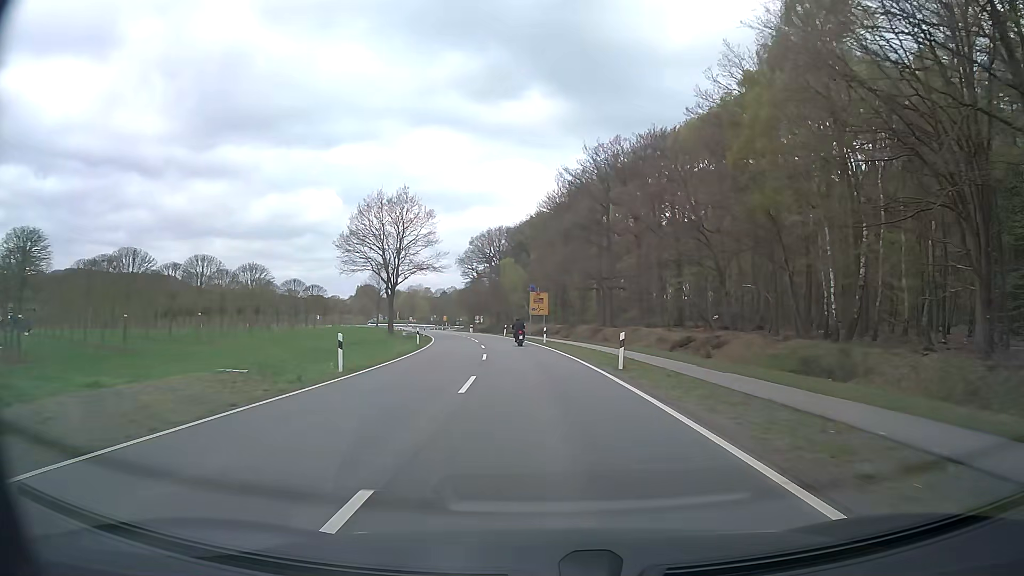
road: secondary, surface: asphalt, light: Day
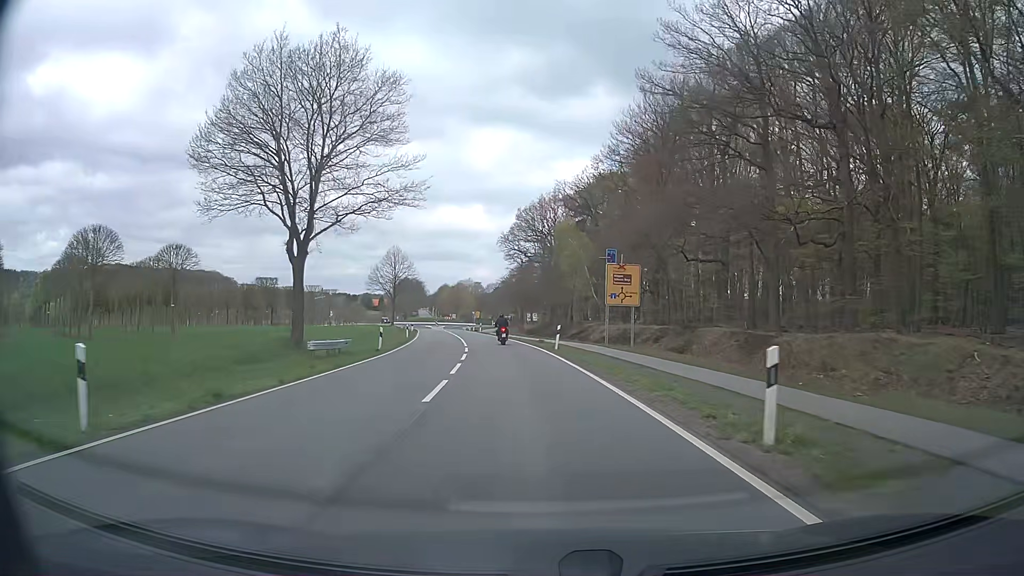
(-1.6, +38.0) m; -5°
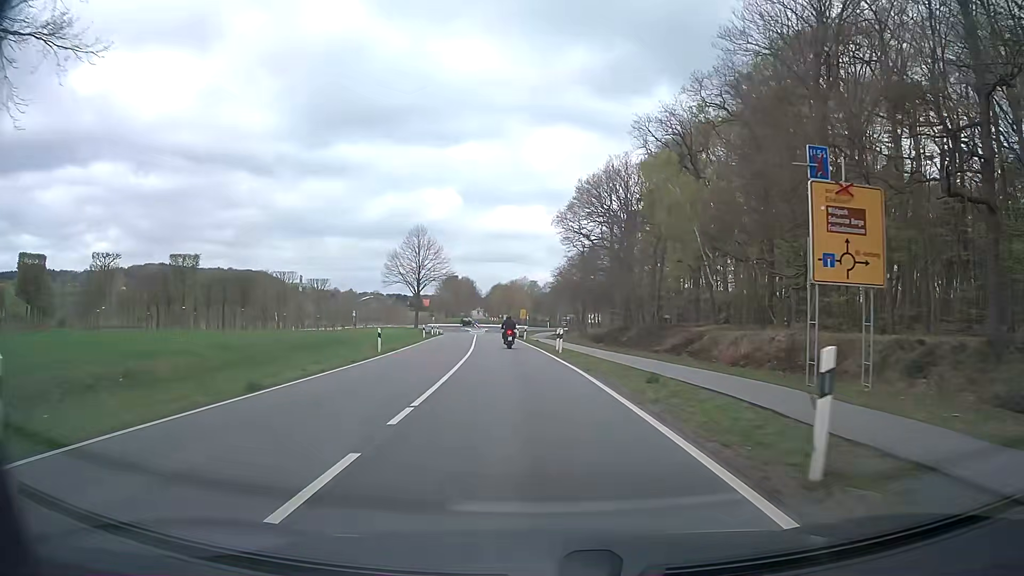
(-1.1, +26.4) m; -5°
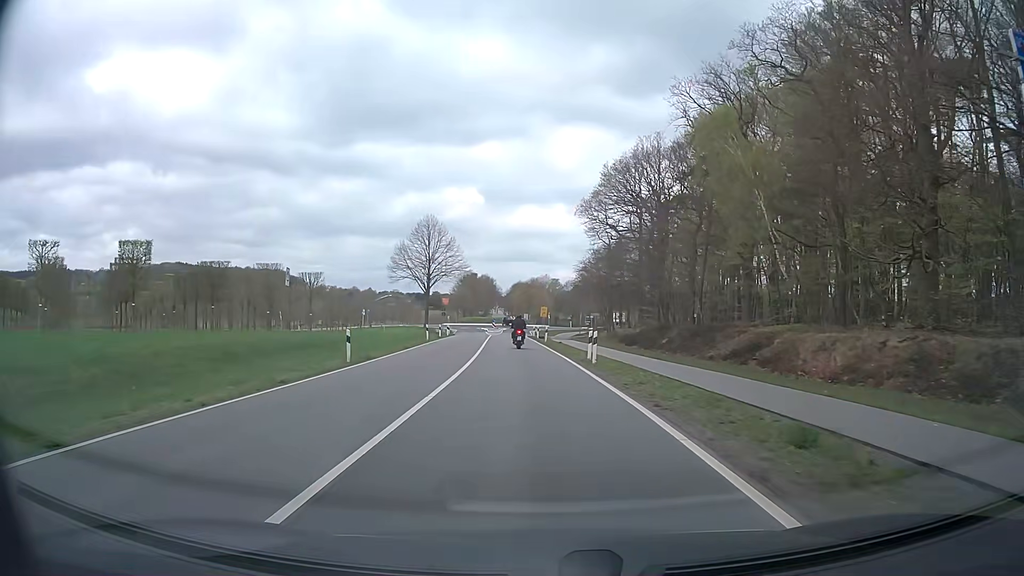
(-0.1, +8.3) m; -2°
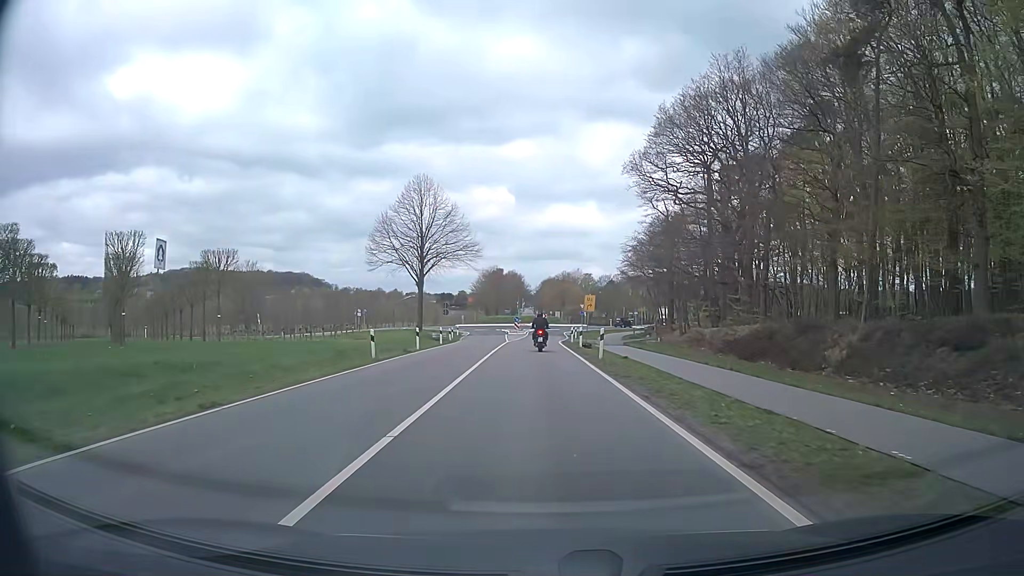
(-0.7, +23.0) m; -2°
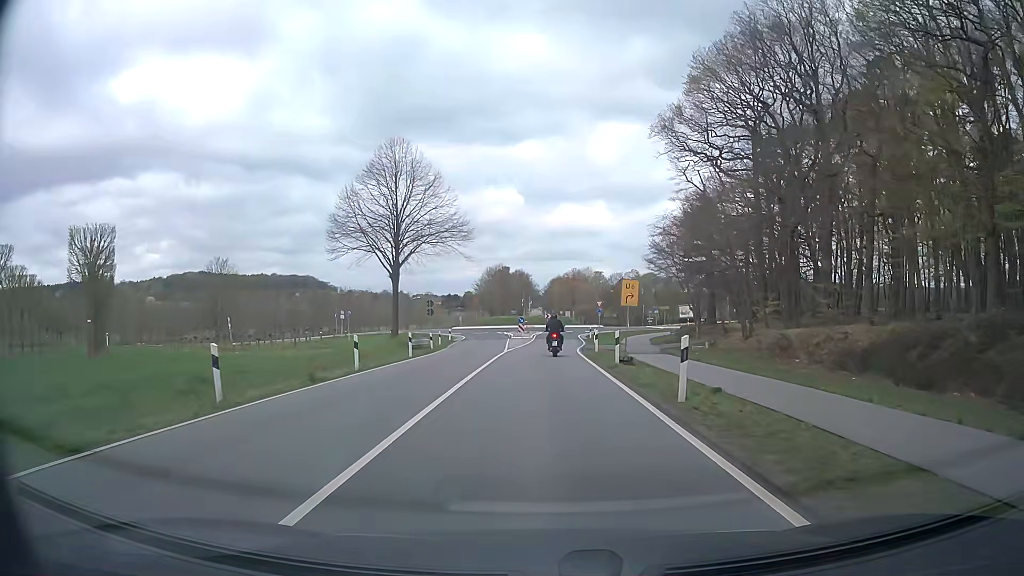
(-0.2, +13.1) m; -1°
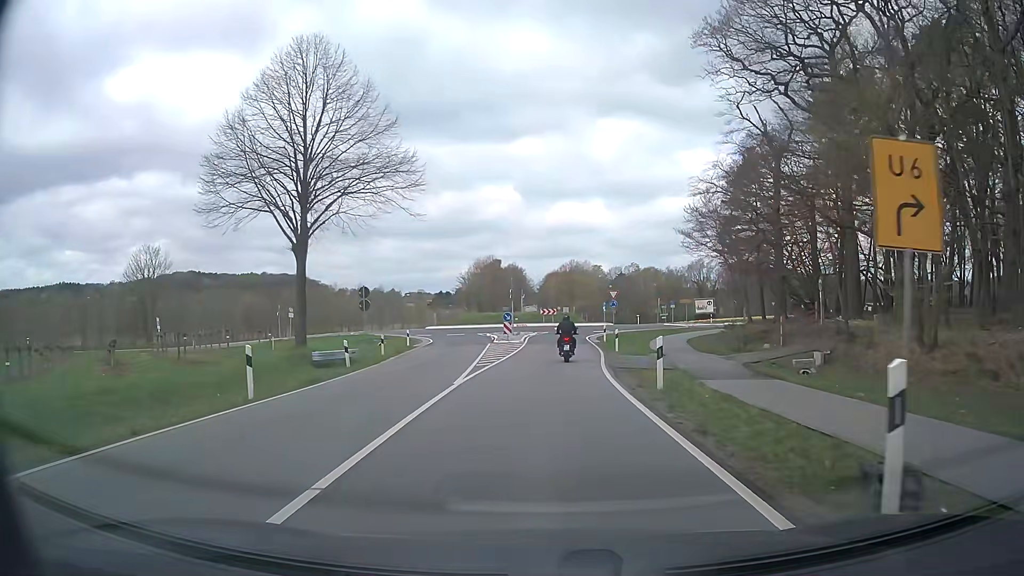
(0.0, +17.5) m; 0°
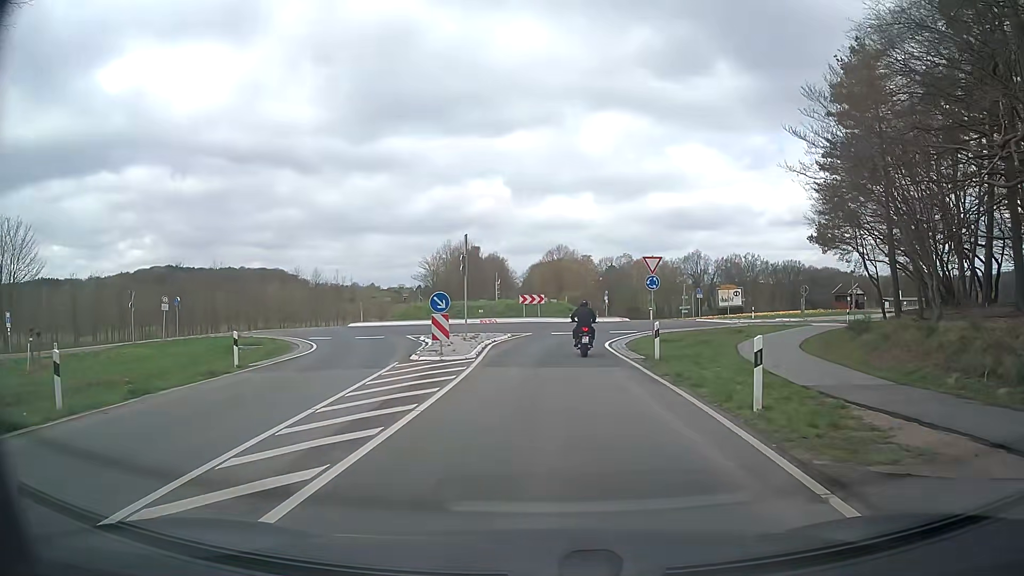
(+0.2, +23.8) m; +1°
(0, +10) (0, +20) (+2, +30) (+6, +39) (+12, +47) (+20, +53) (+29, +58) (+38, +62) (+47, +65) (+56, +69) m
